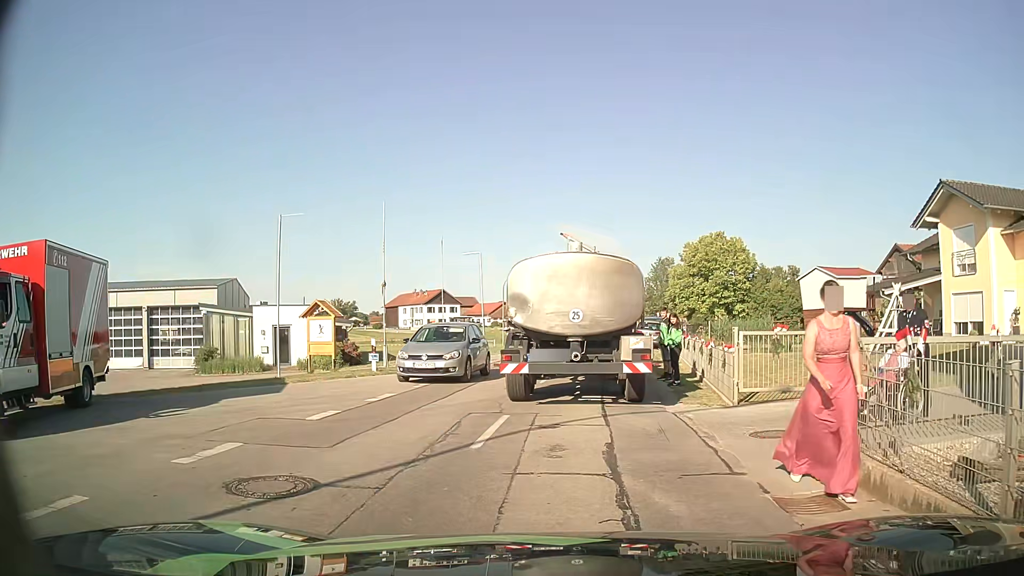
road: secondary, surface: asphalt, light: Day
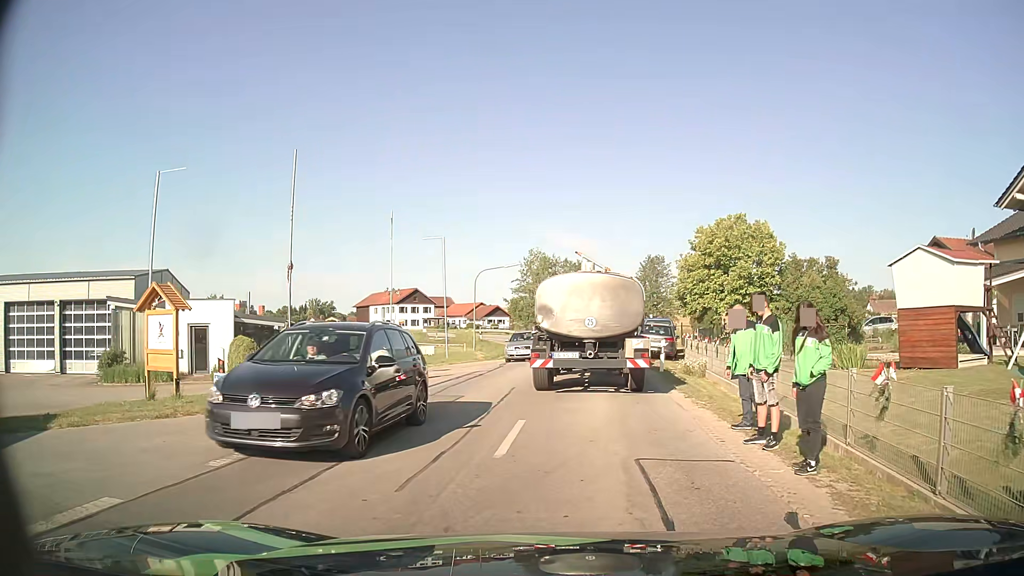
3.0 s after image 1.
(0.0, +9.0) m; +1°
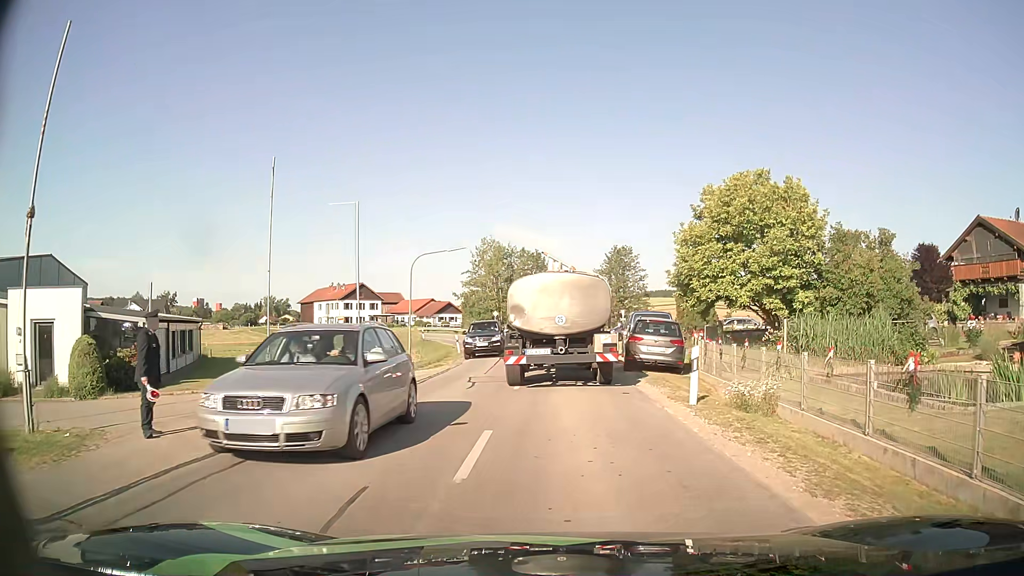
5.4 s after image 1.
(+0.4, +10.4) m; +4°
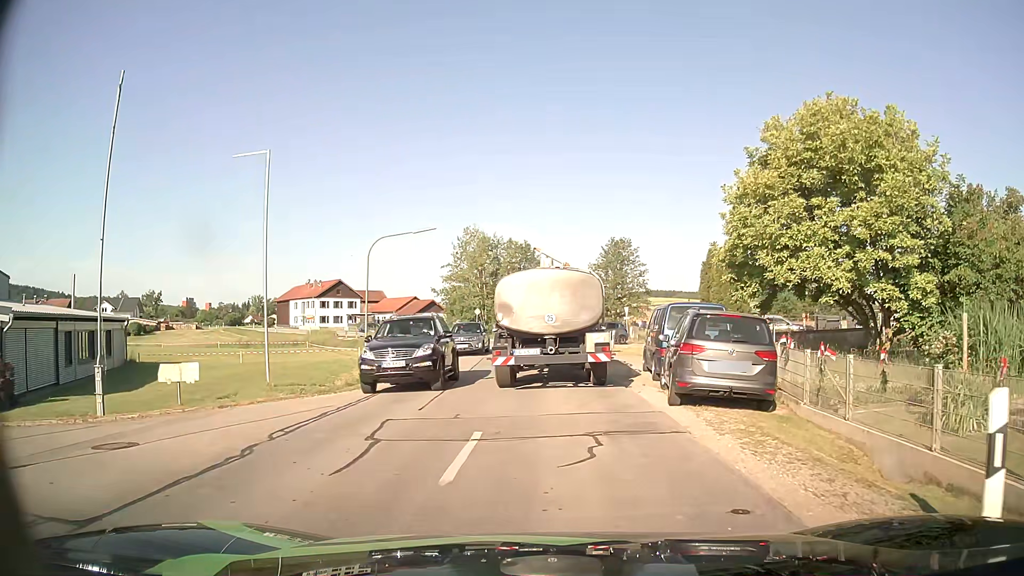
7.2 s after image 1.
(+0.1, +9.0) m; +1°
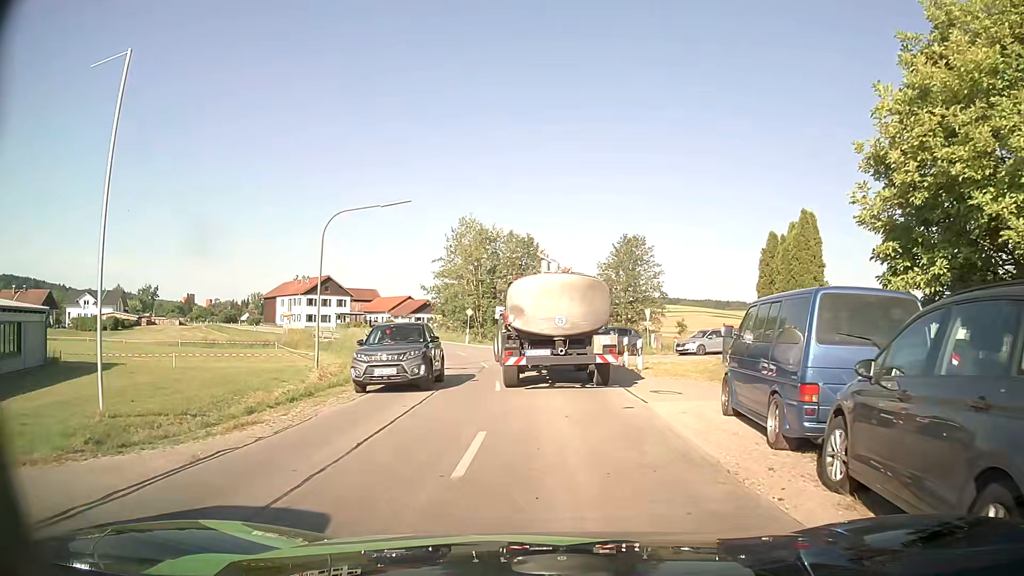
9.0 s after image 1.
(-0.1, +8.6) m; -1°
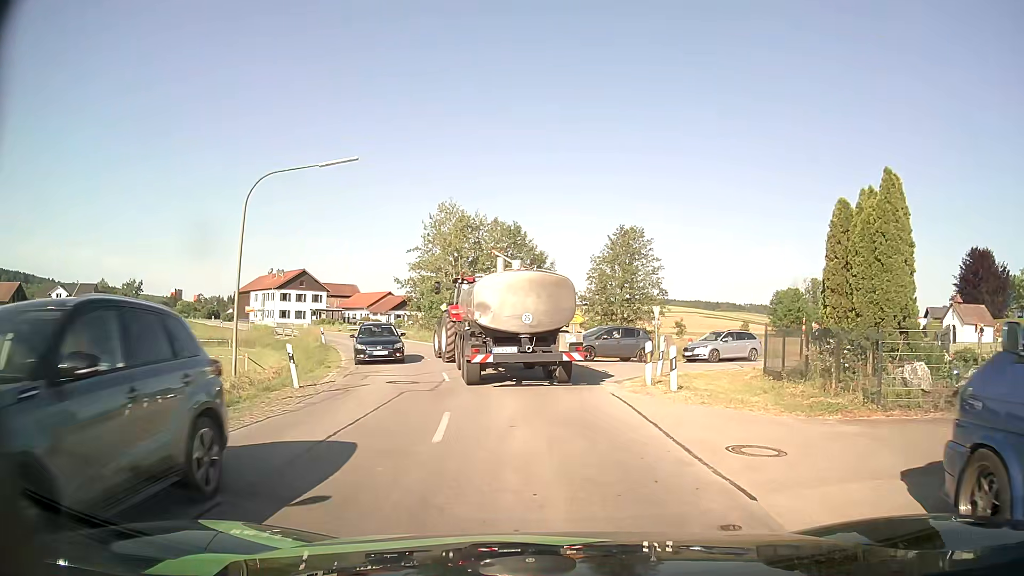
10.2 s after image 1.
(0.0, +7.1) m; +1°
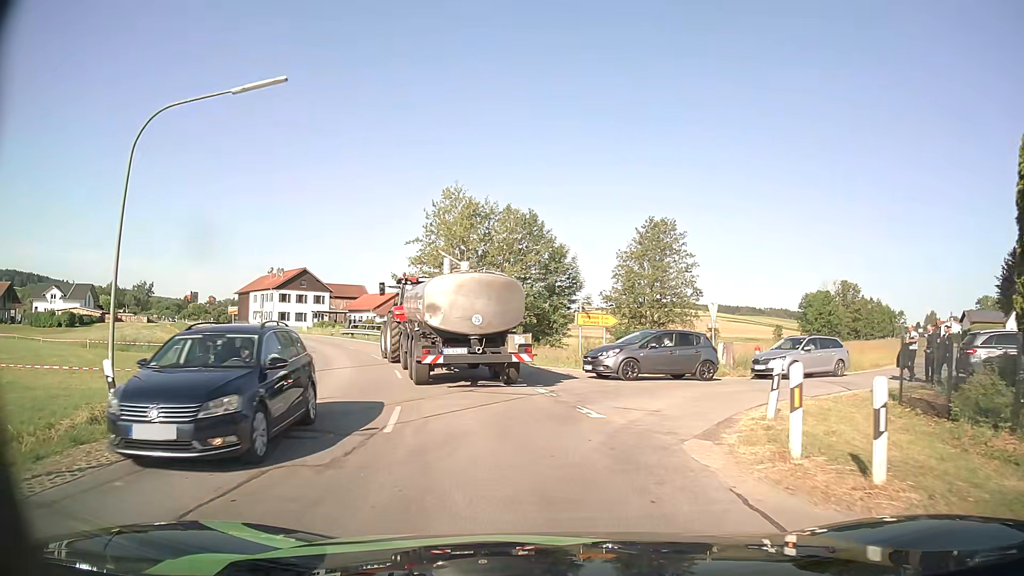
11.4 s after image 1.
(0.0, +8.1) m; -2°
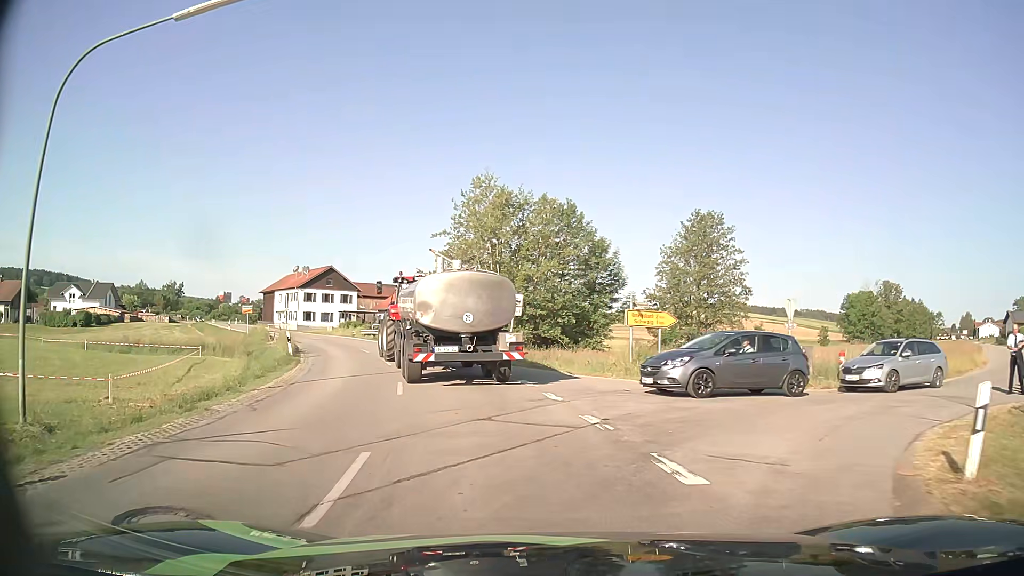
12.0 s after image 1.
(-0.1, +4.4) m; -2°
